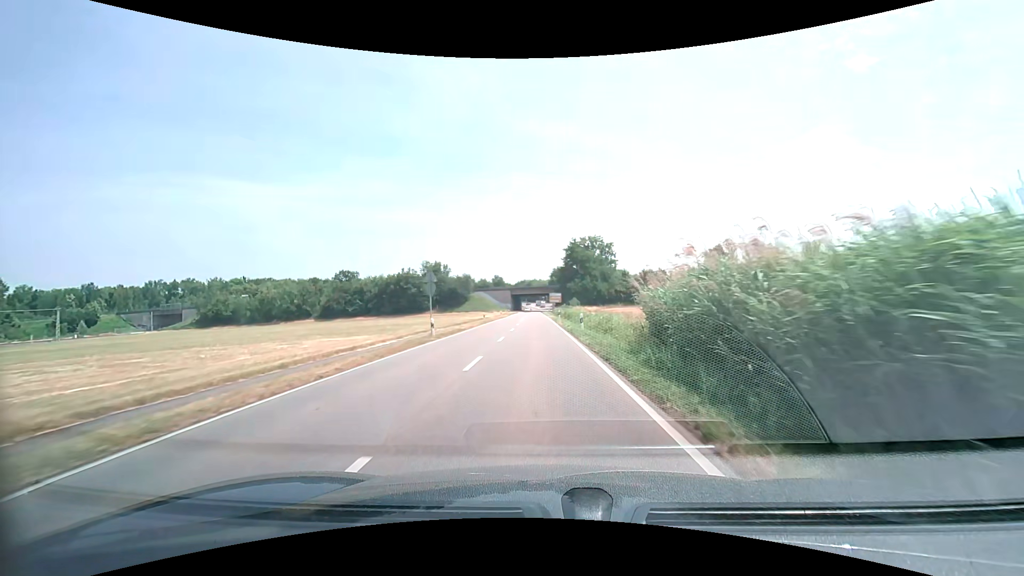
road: secondary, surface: asphalt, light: Day
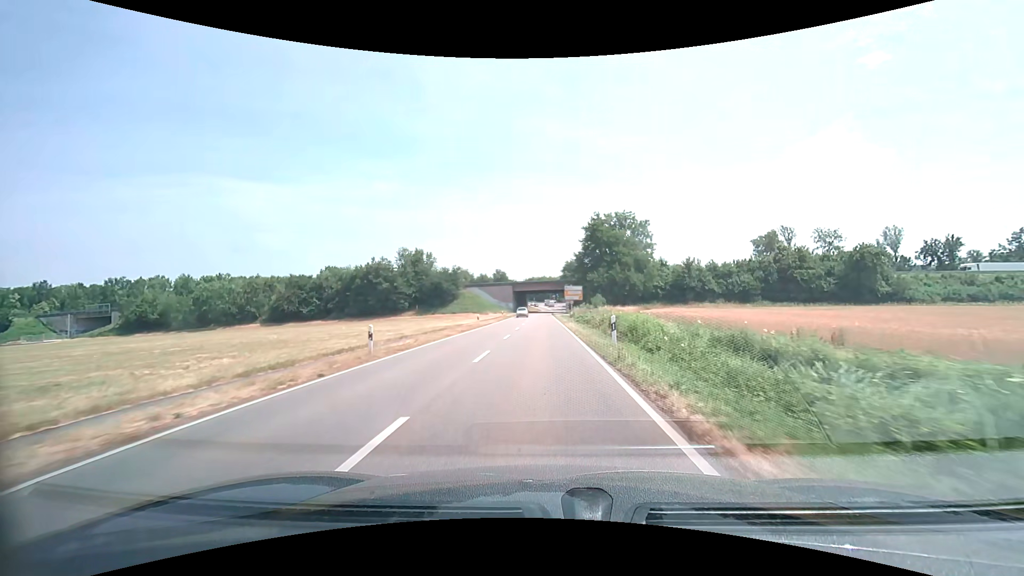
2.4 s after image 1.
(-0.3, +34.7) m; -1°
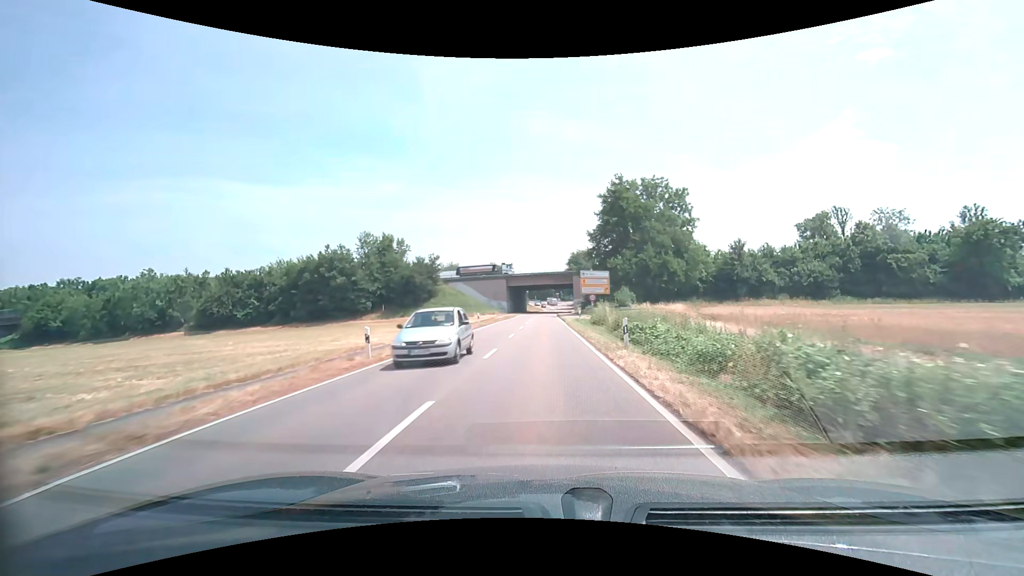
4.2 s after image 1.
(-0.1, +26.0) m; 0°
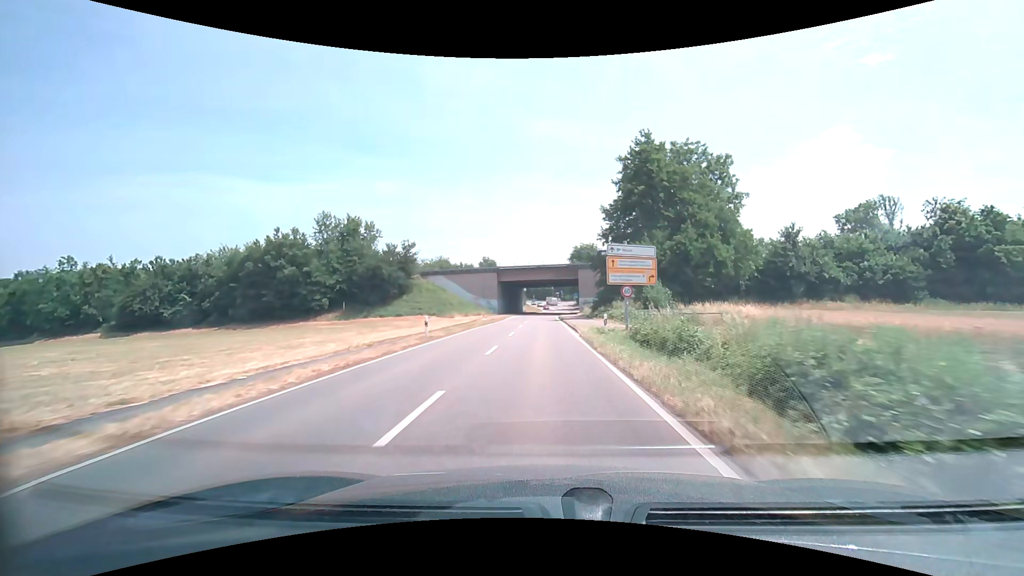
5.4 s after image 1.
(0.0, +17.4) m; 0°
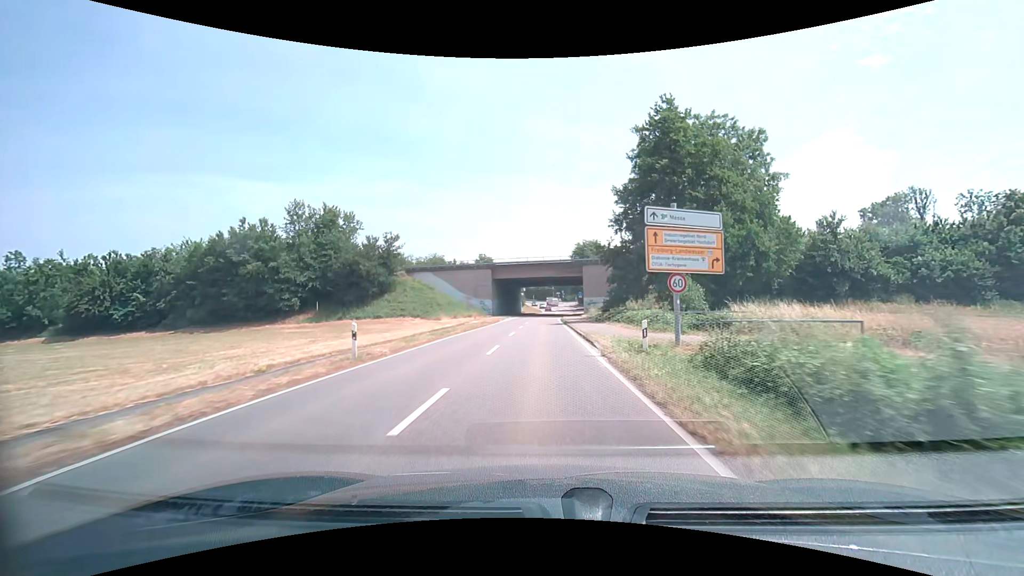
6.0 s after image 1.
(0.0, +8.7) m; 0°
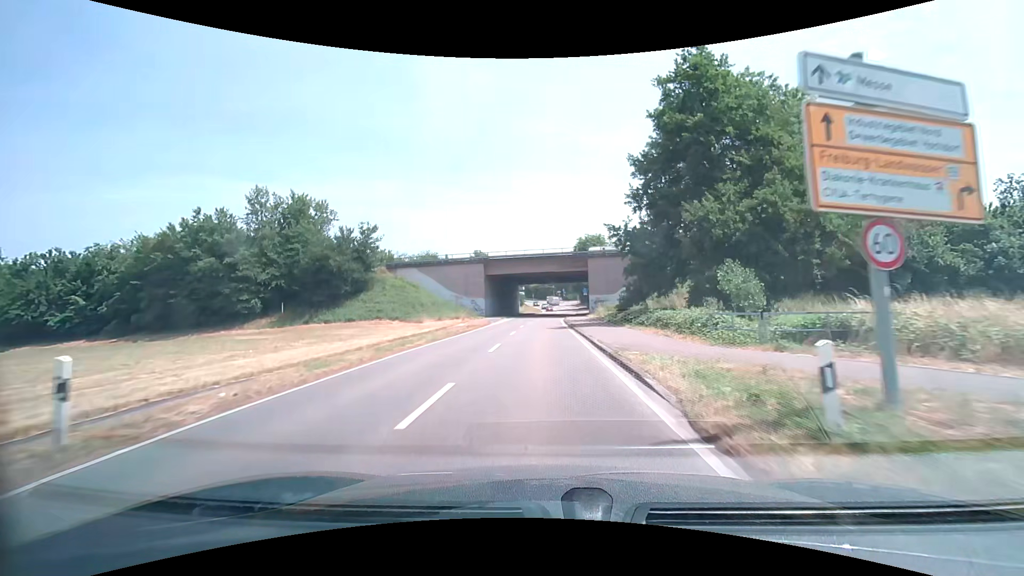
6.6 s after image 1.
(0.0, +8.7) m; 0°
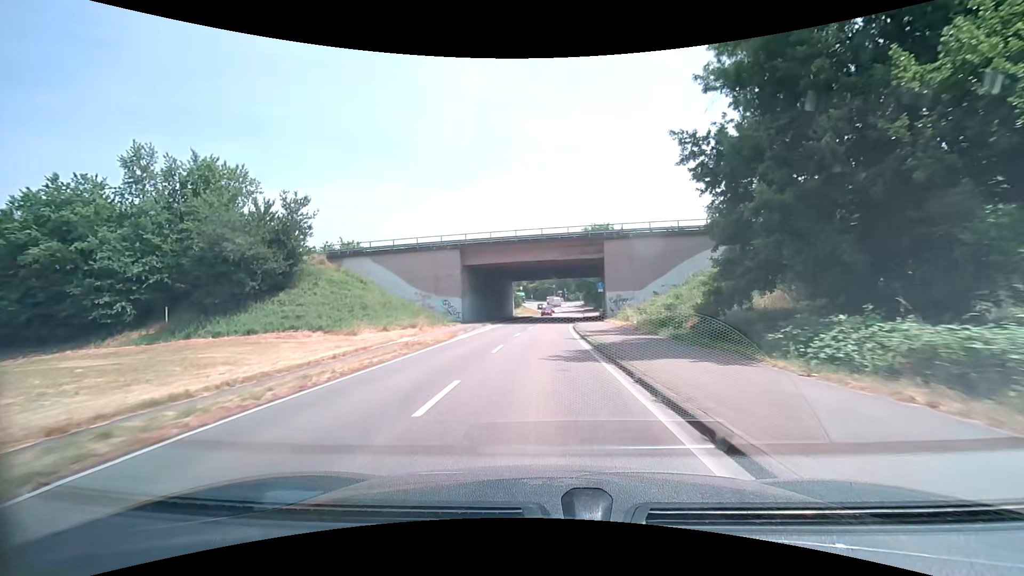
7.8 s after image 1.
(-0.1, +17.4) m; 0°
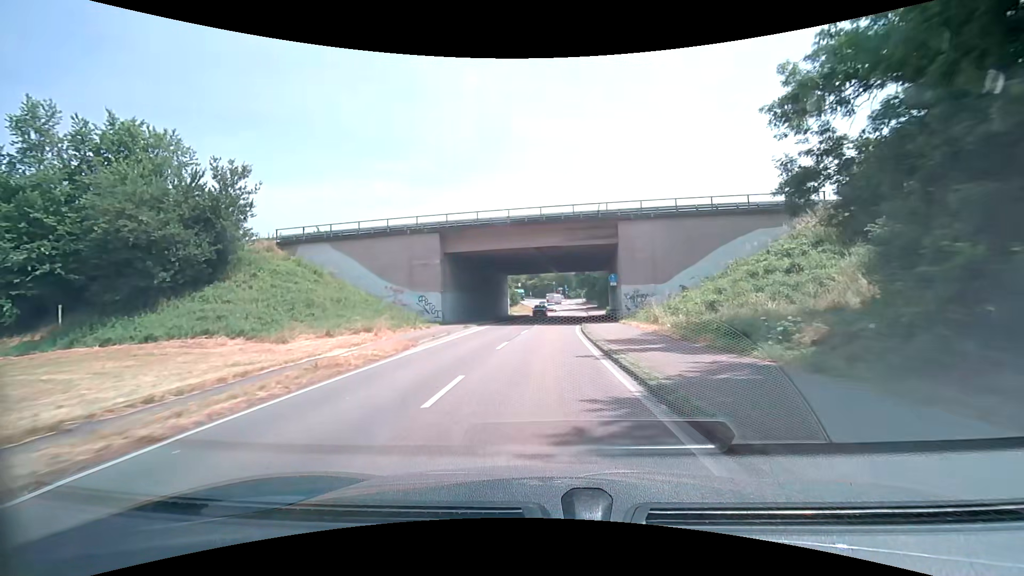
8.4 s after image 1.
(0.0, +8.7) m; 0°
(0, +10) (0, +20) (0, +30) (+1, +40) (+2, +50) (+2, +60) (+3, +70) (+4, +80) (+5, +90) (+5, +100) m
